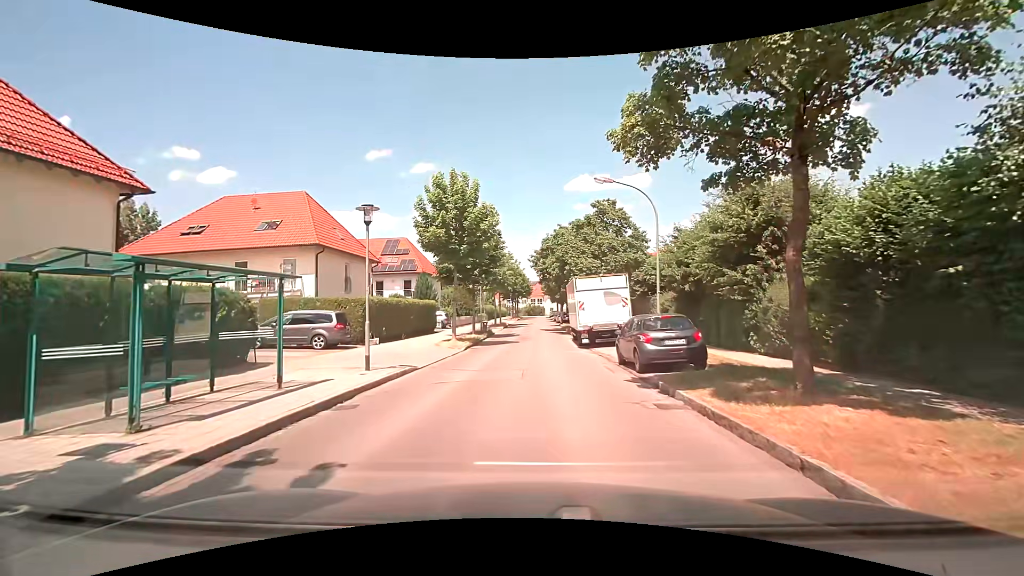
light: Day
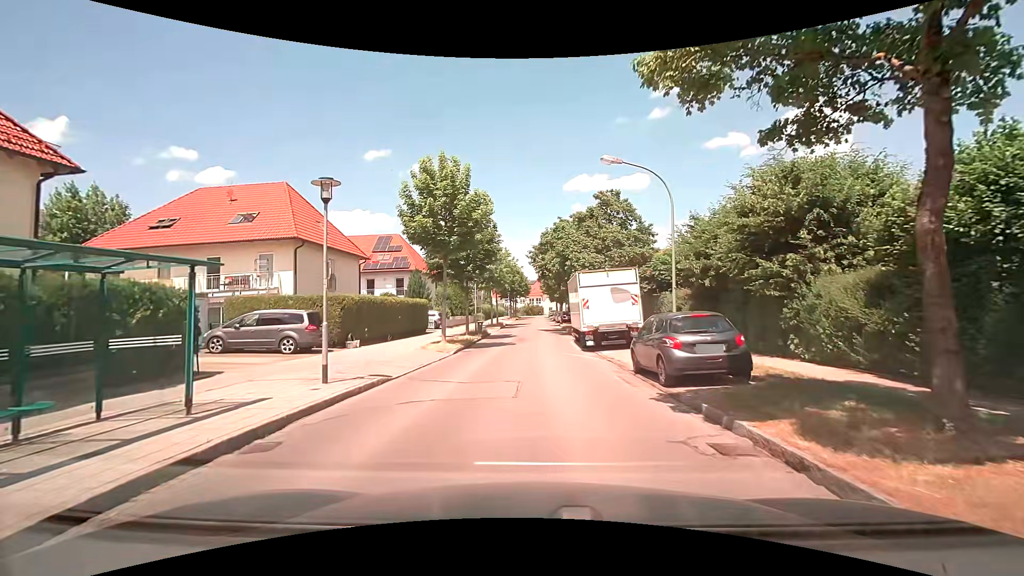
(0.0, +2.7) m; +1°
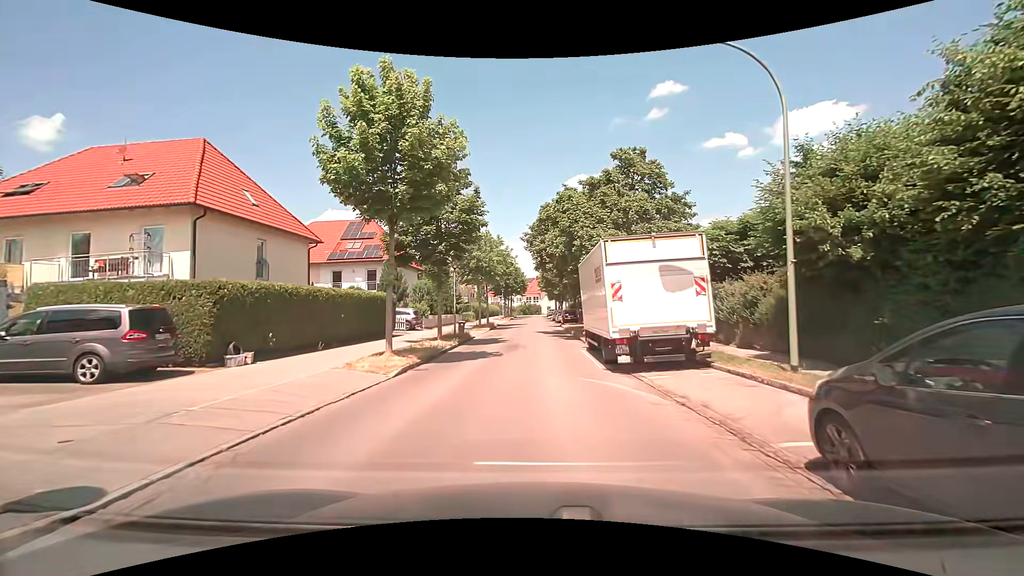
(-0.1, +8.7) m; -1°
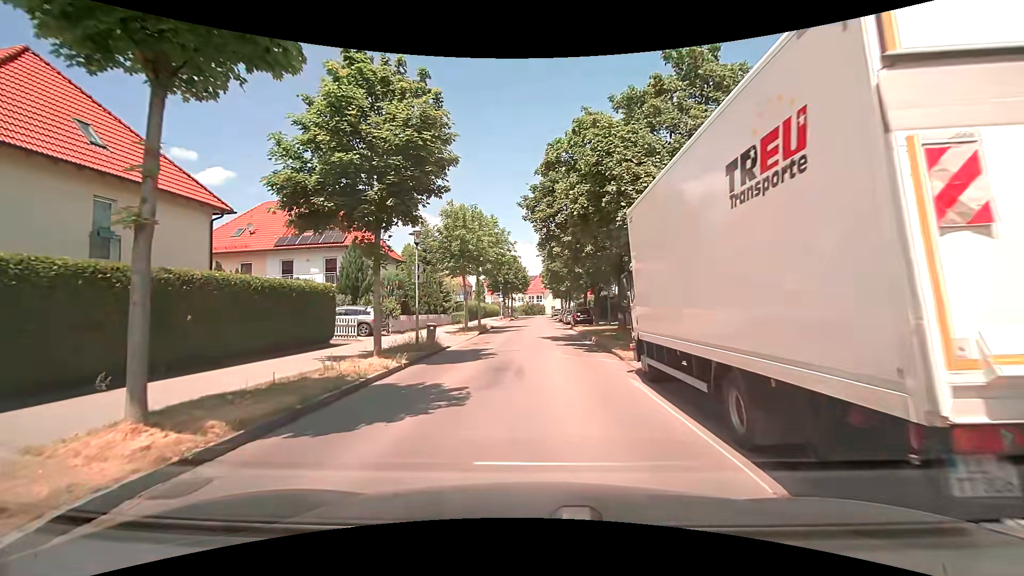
(+0.1, +10.0) m; 0°
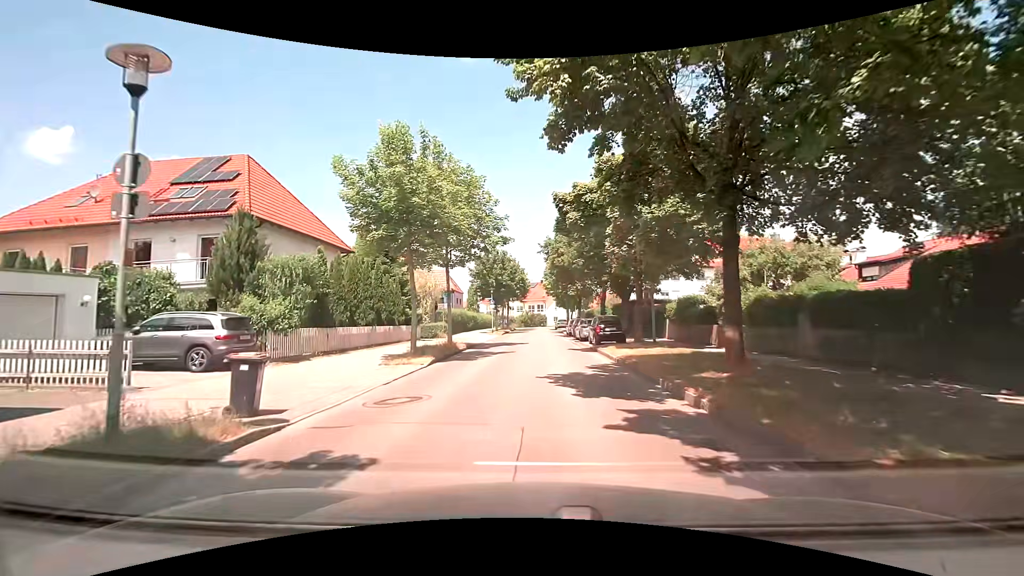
(0.0, +13.8) m; +1°
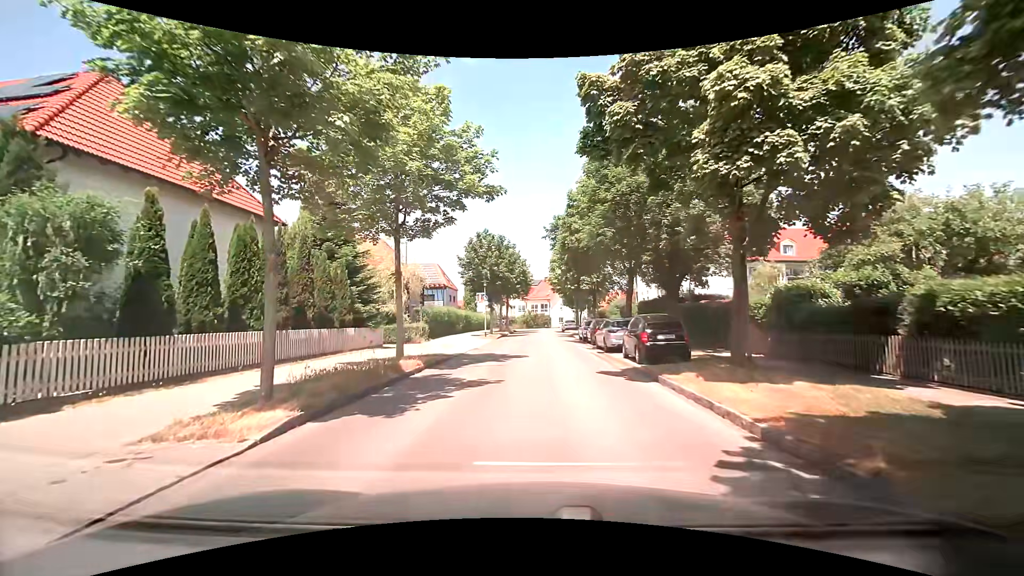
(-0.2, +10.0) m; -2°
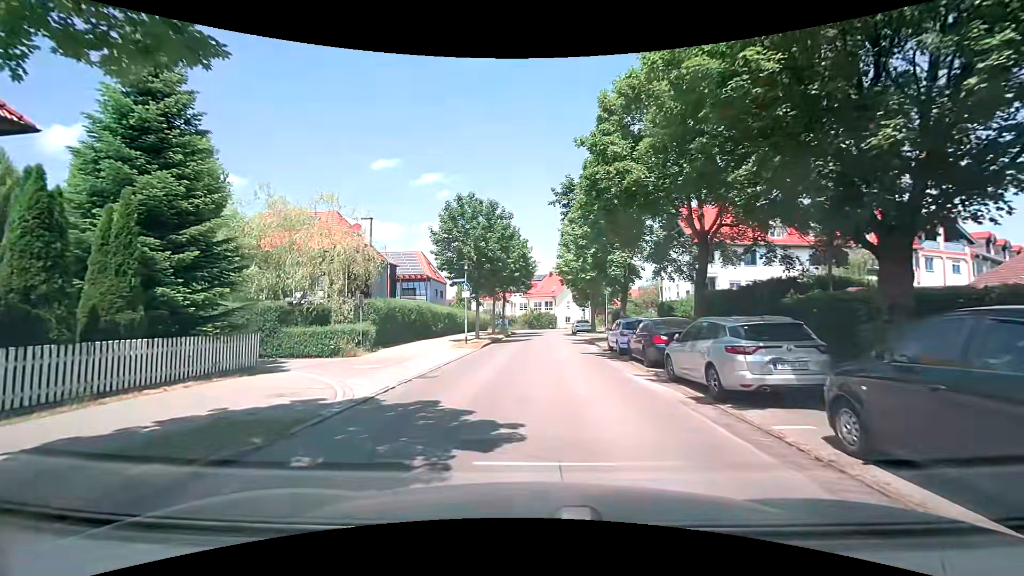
(0.0, +12.6) m; 0°
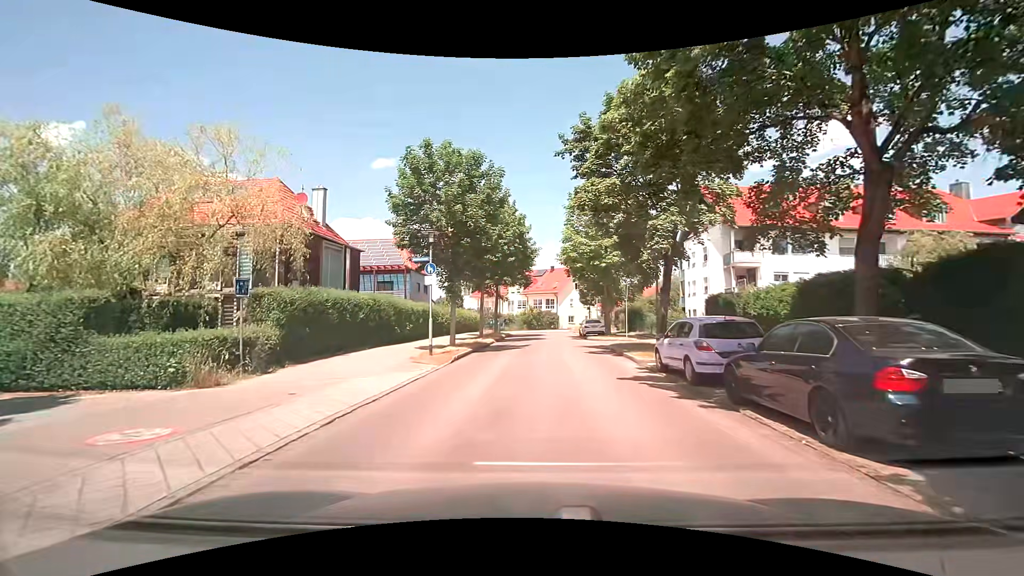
(0.0, +9.1) m; 0°
